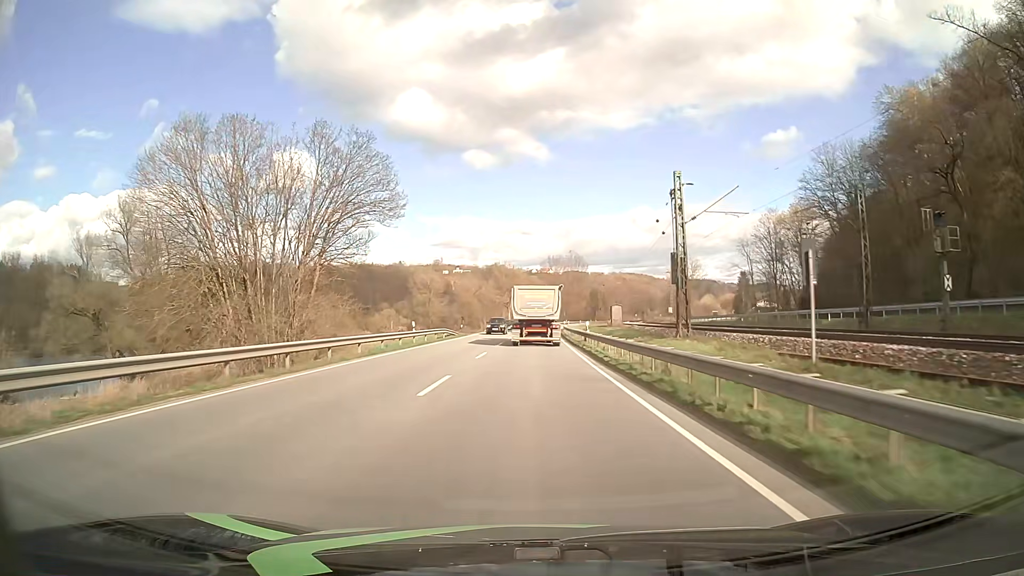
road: primary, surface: asphalt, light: Day
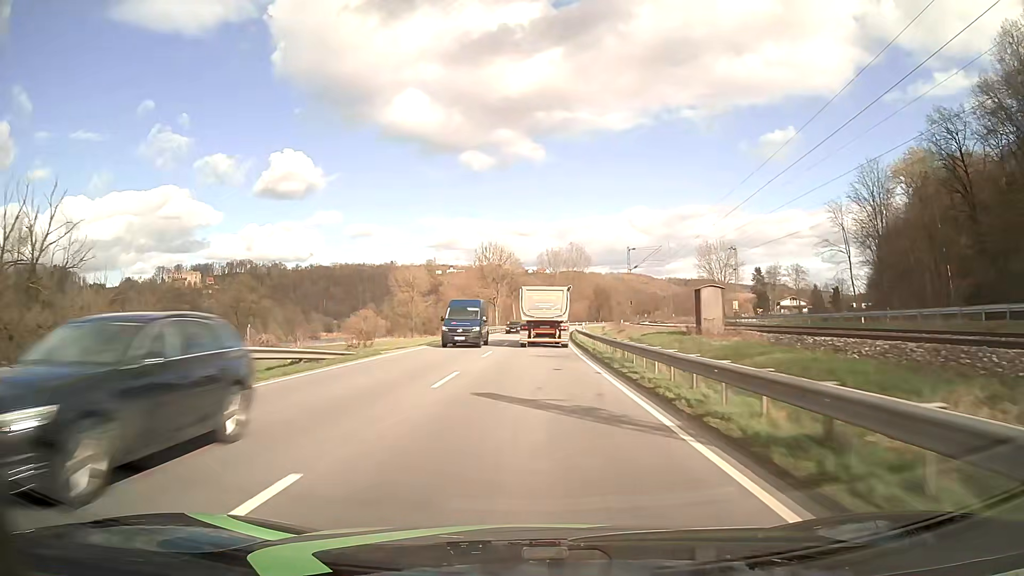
(+0.1, +35.1) m; +1°
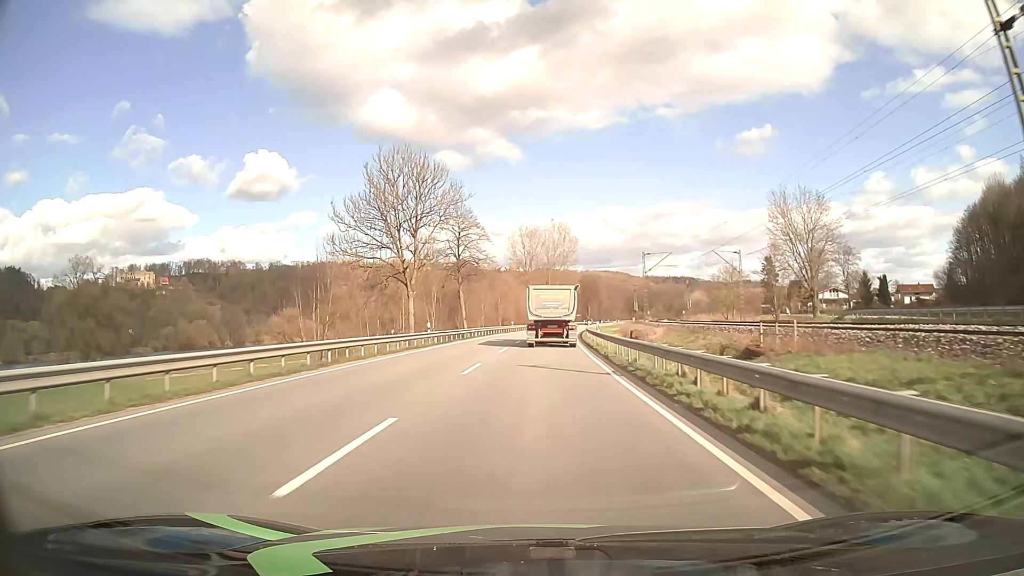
(+0.8, +57.9) m; +2°
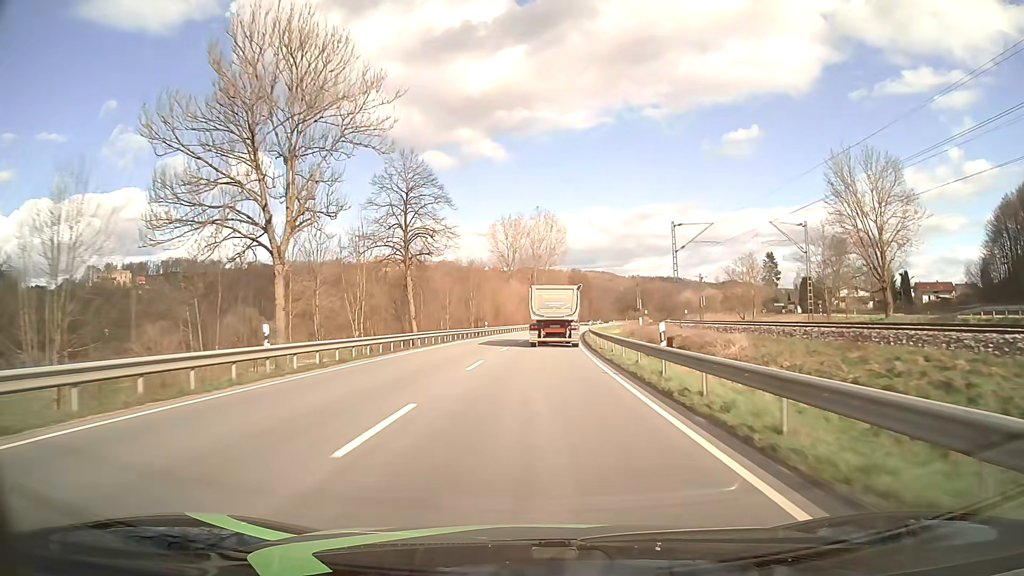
(+0.3, +23.0) m; +1°
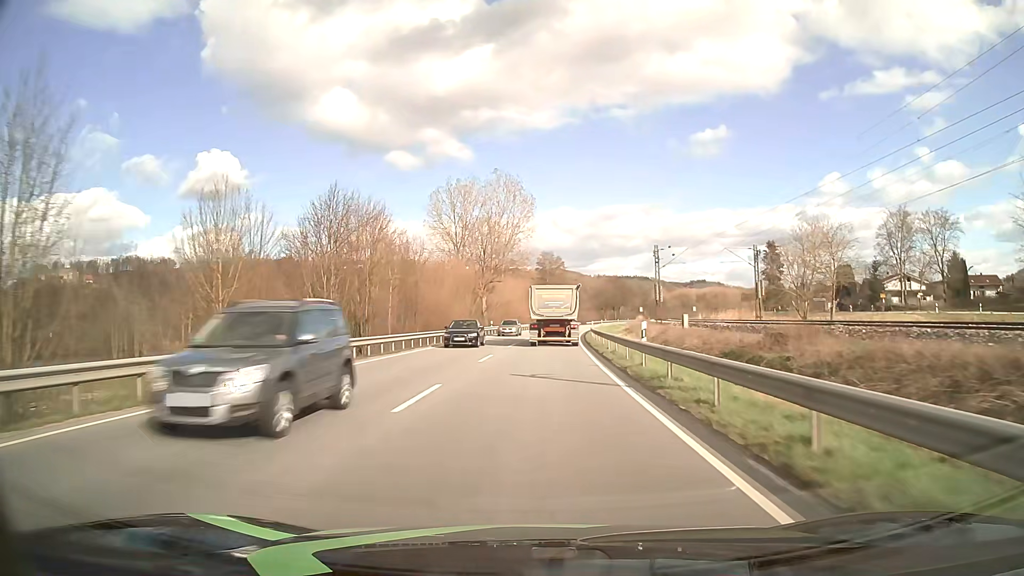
(+1.2, +45.6) m; +3°
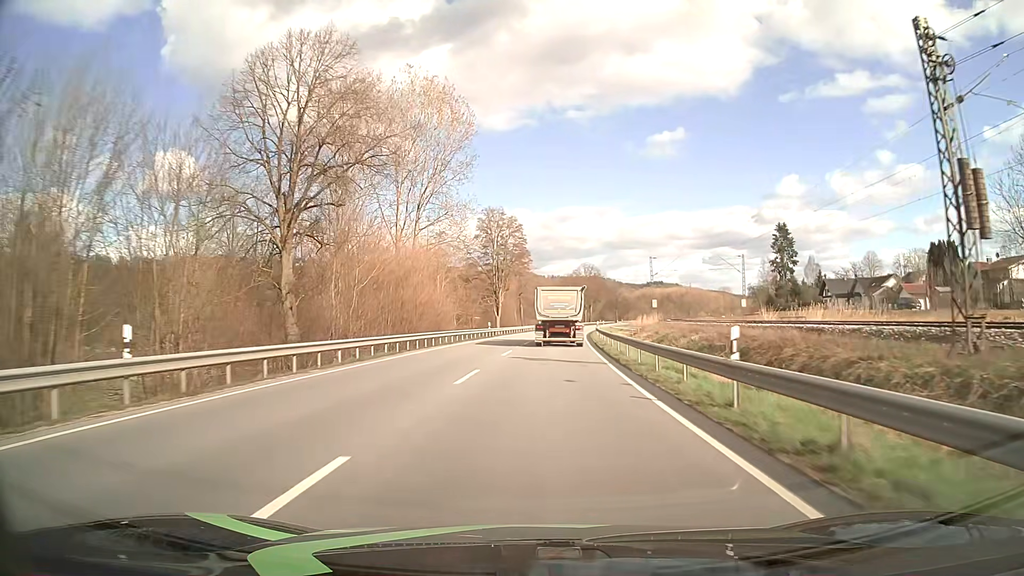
(+1.9, +56.6) m; +4°
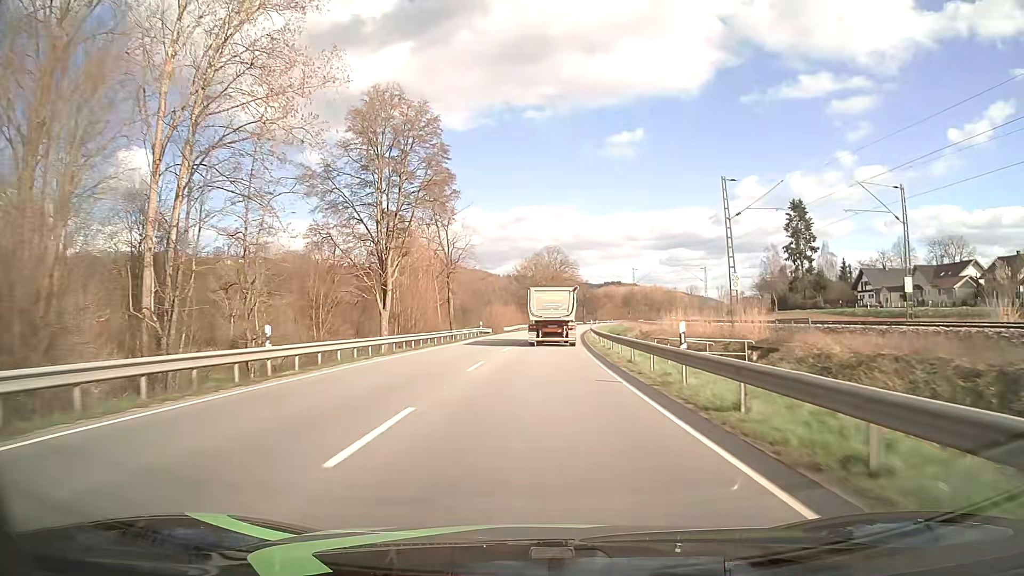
(+1.5, +45.1) m; +4°
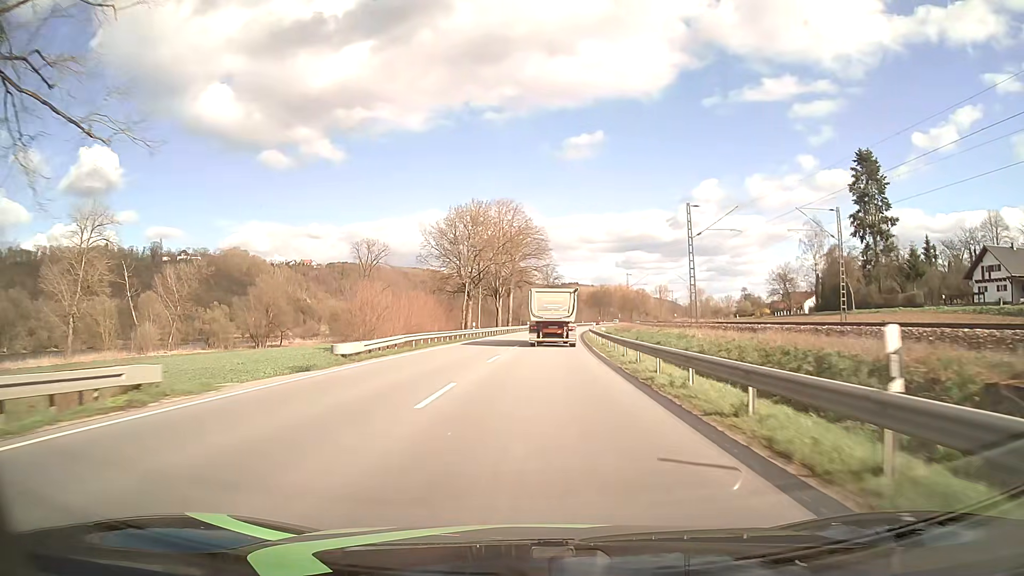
(+1.9, +56.8) m; +4°
(0, +10) (0, +20) (+1, +30) (+1, +40) (+2, +50) (+2, +60) (+3, +70) (+4, +80) (+5, +90) (+6, +100) m
